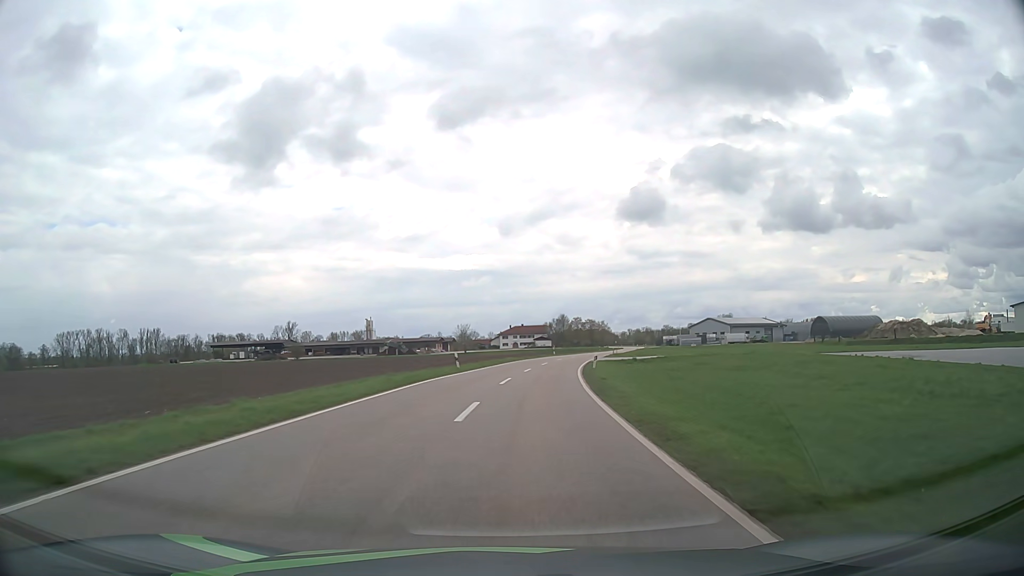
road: tertiary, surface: asphalt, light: Day
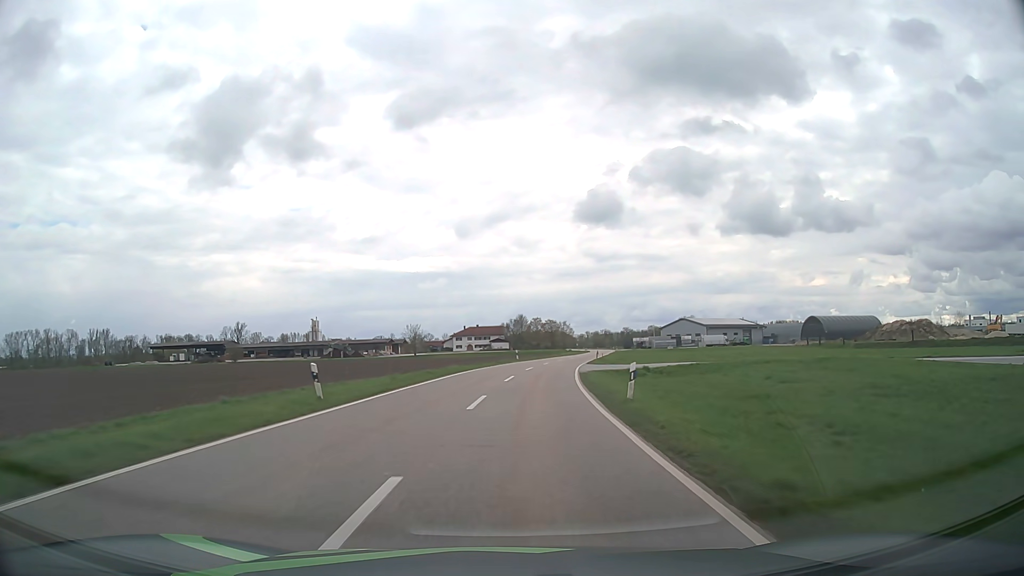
(+0.8, +21.4) m; +4°
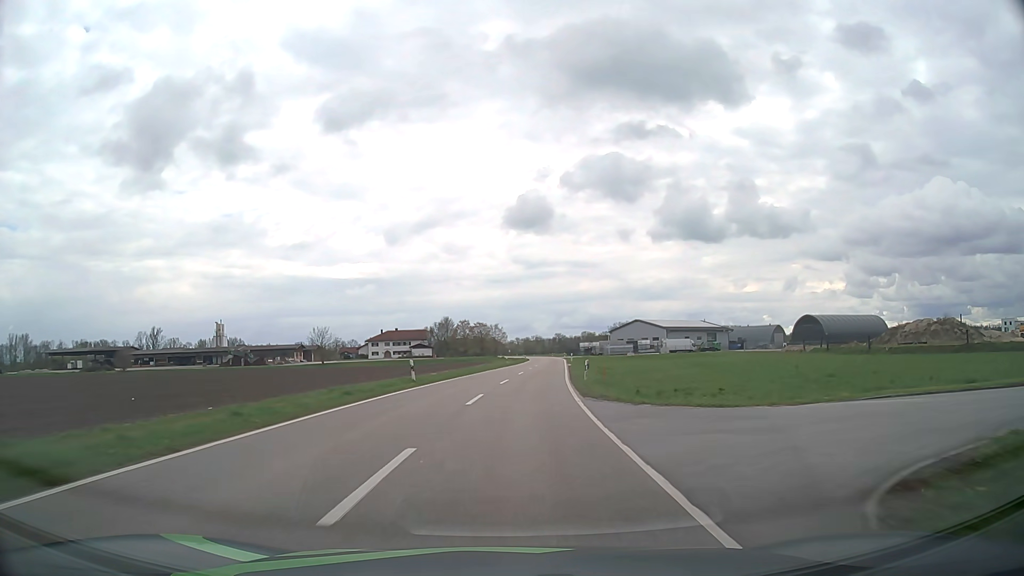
(+1.8, +34.1) m; +6°
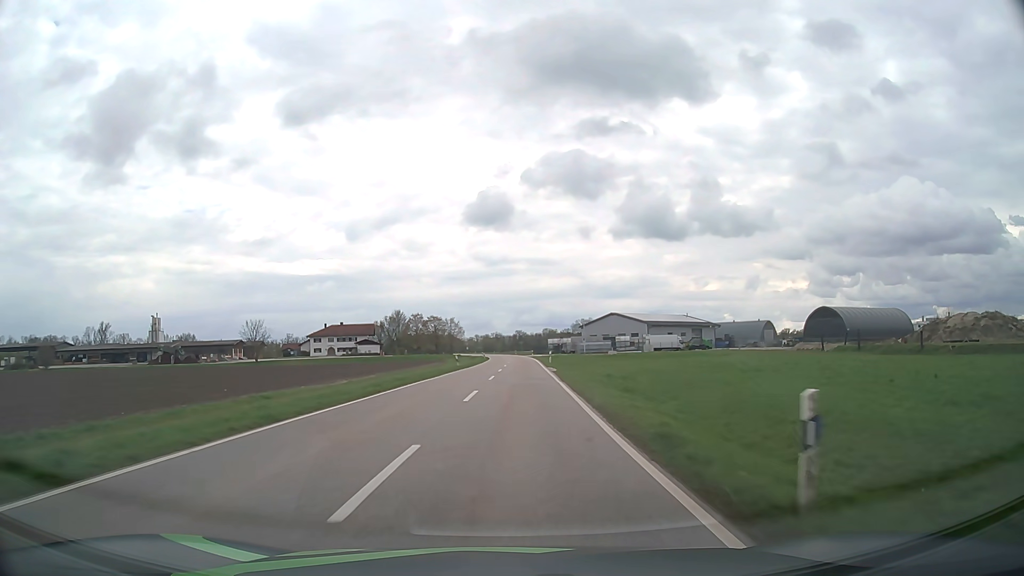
(+0.7, +24.0) m; +3°
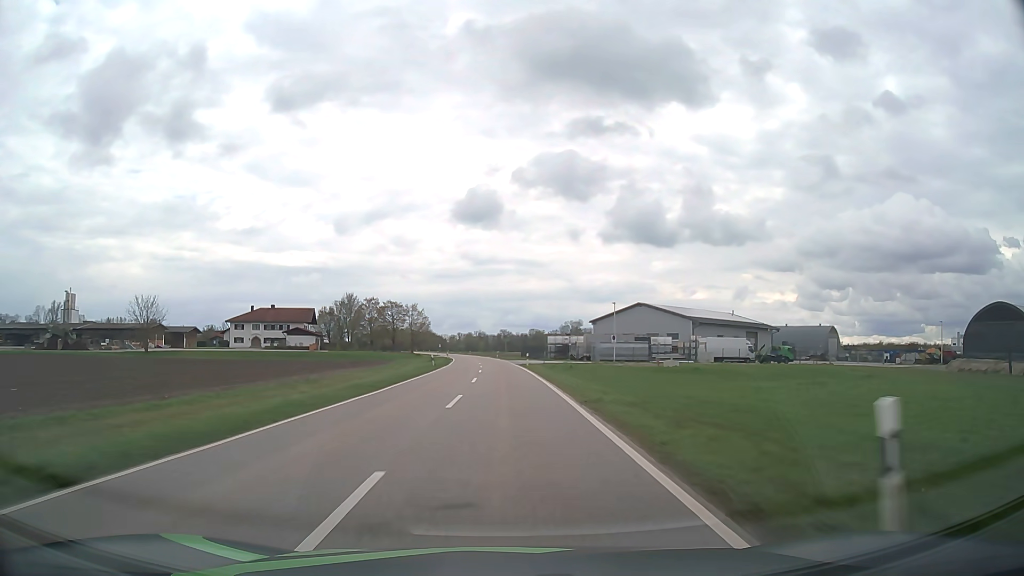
(+1.2, +50.9) m; +1°
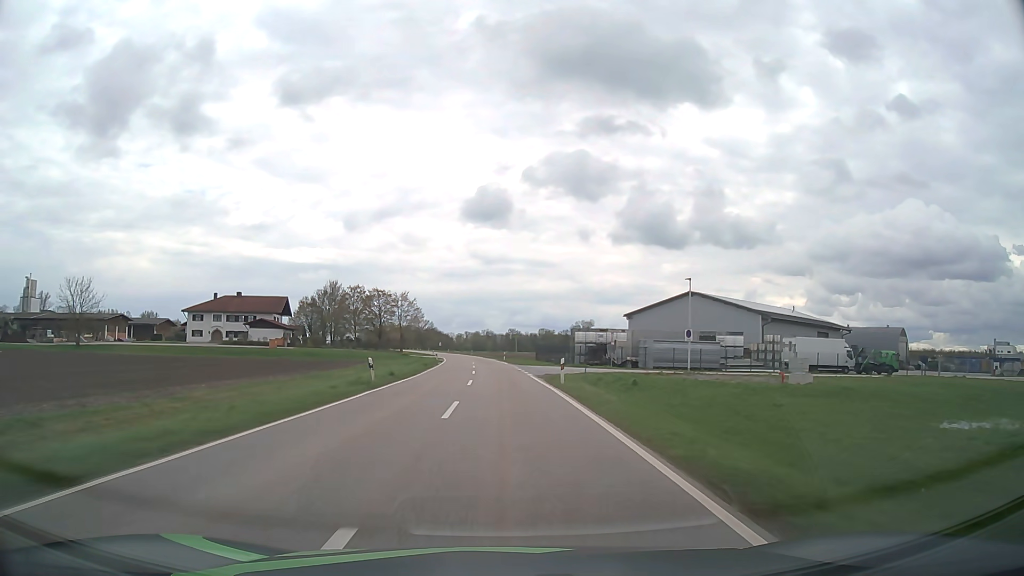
(-0.2, +26.8) m; -1°
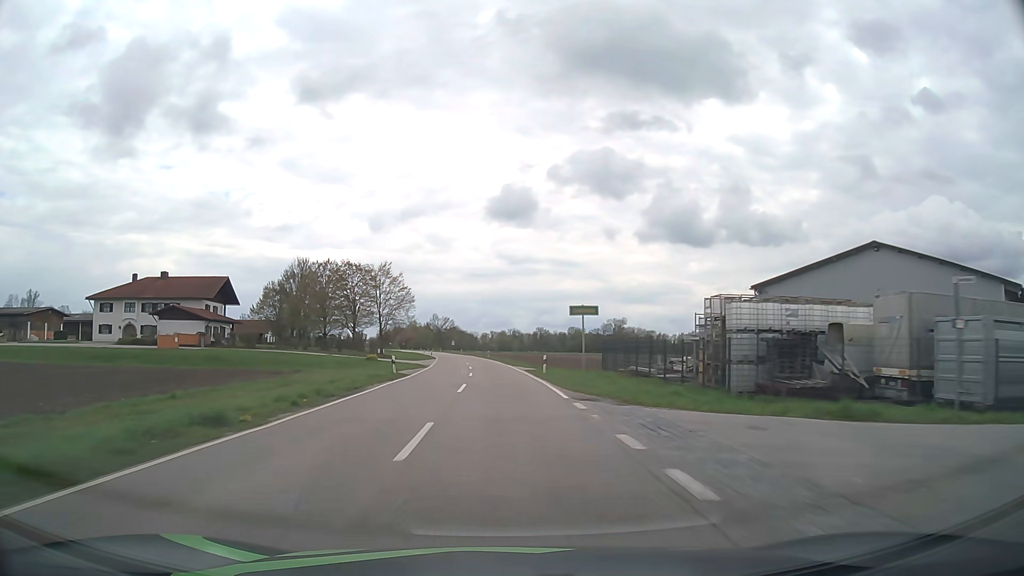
(-0.7, +41.5) m; -2°
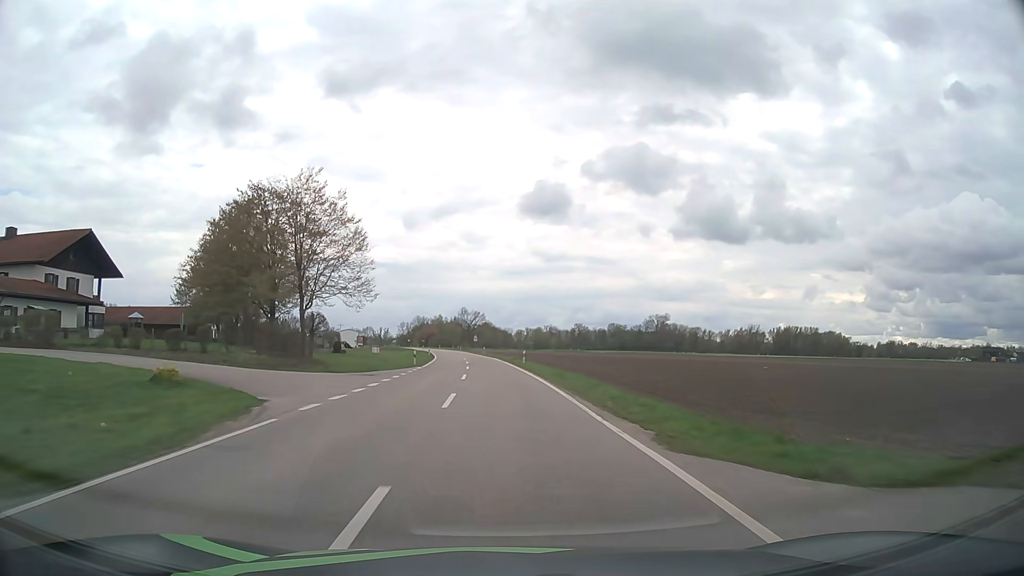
(-1.1, +42.3) m; -3°
(0, +10) (0, +20) (-1, +30) (-1, +40) (-2, +50) (-2, +60) (-3, +70) (-4, +80) (-5, +90) (-7, +100) m
